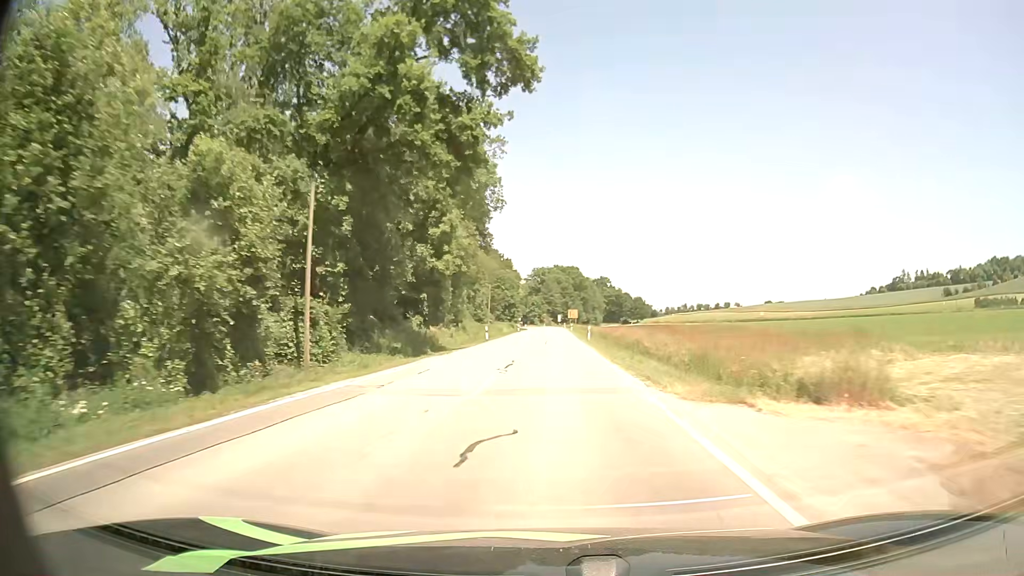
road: secondary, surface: asphalt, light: Day
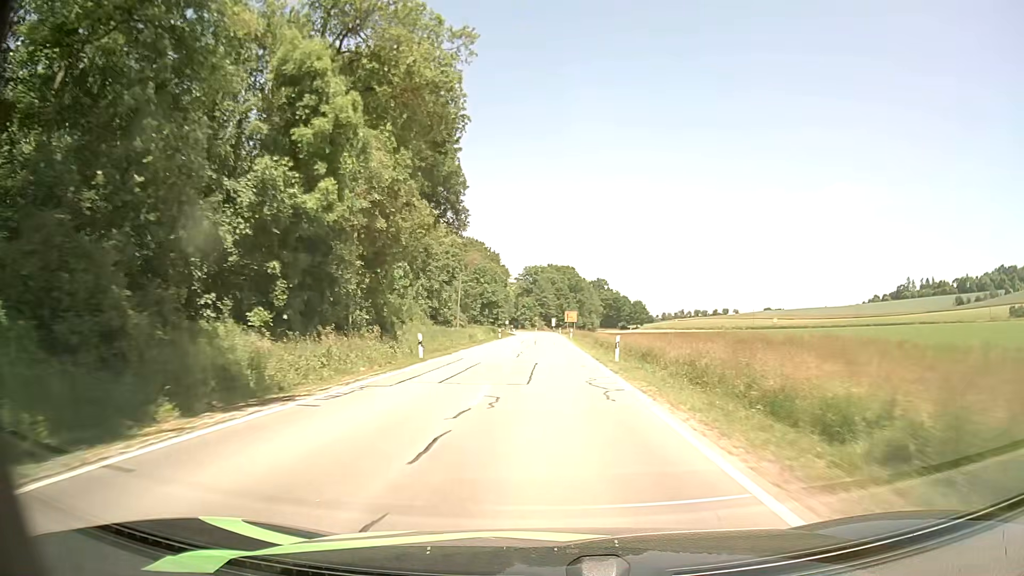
(+0.1, +24.0) m; +1°
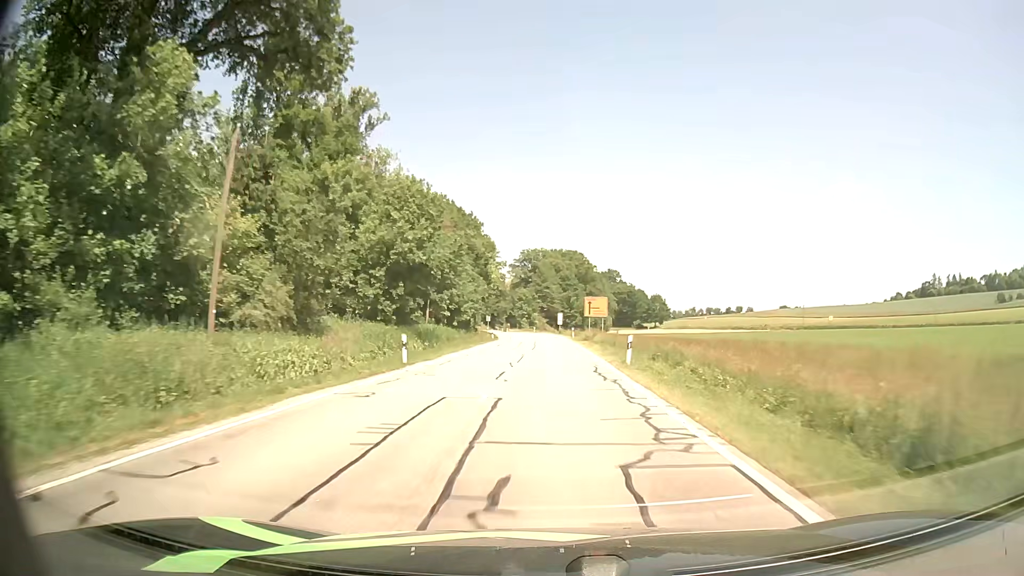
(-0.3, +47.7) m; 0°
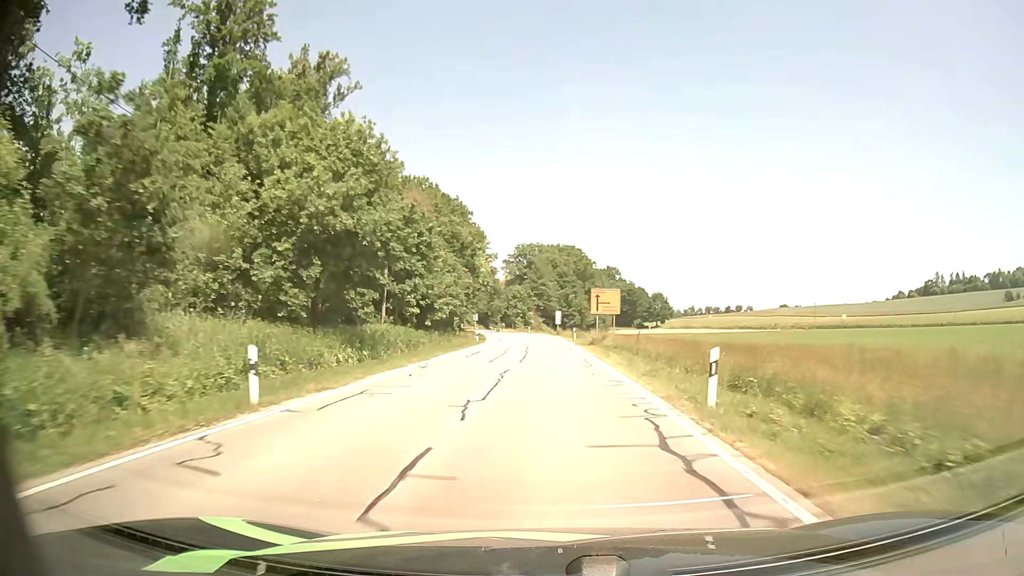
(0.0, +11.6) m; 0°
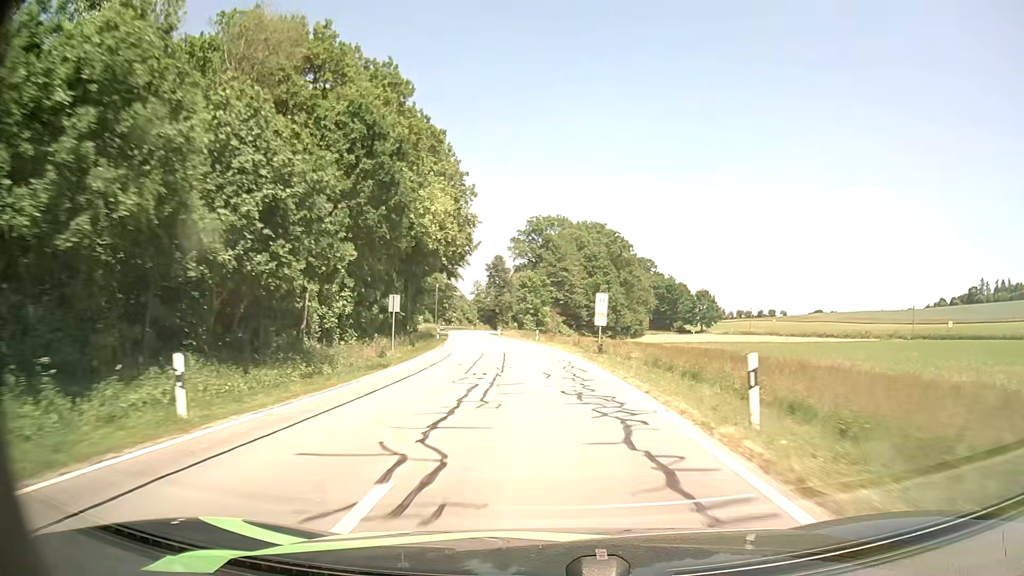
(-0.3, +46.4) m; -2°
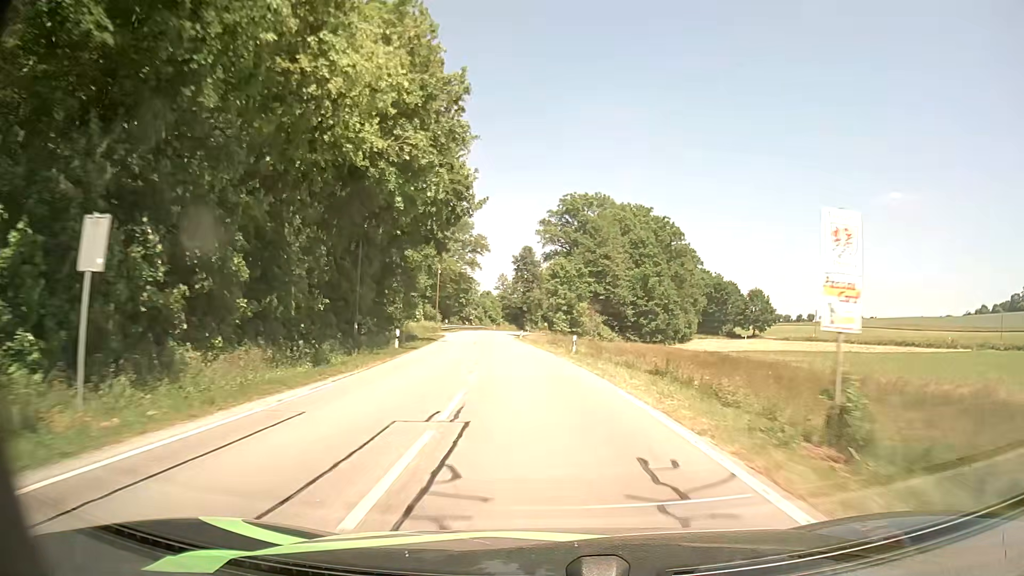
(-0.5, +23.3) m; -2°
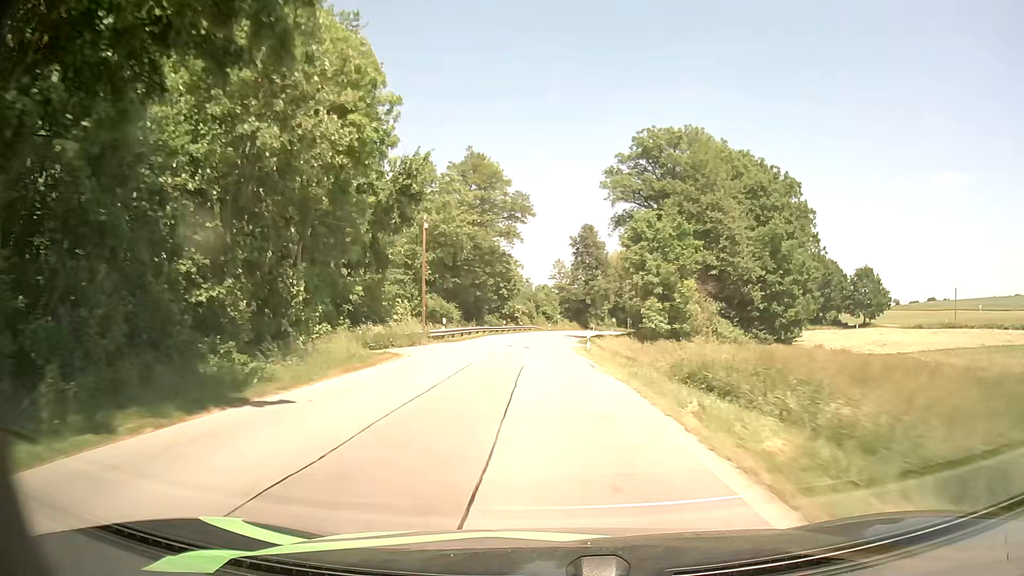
(-1.5, +34.5) m; -5°
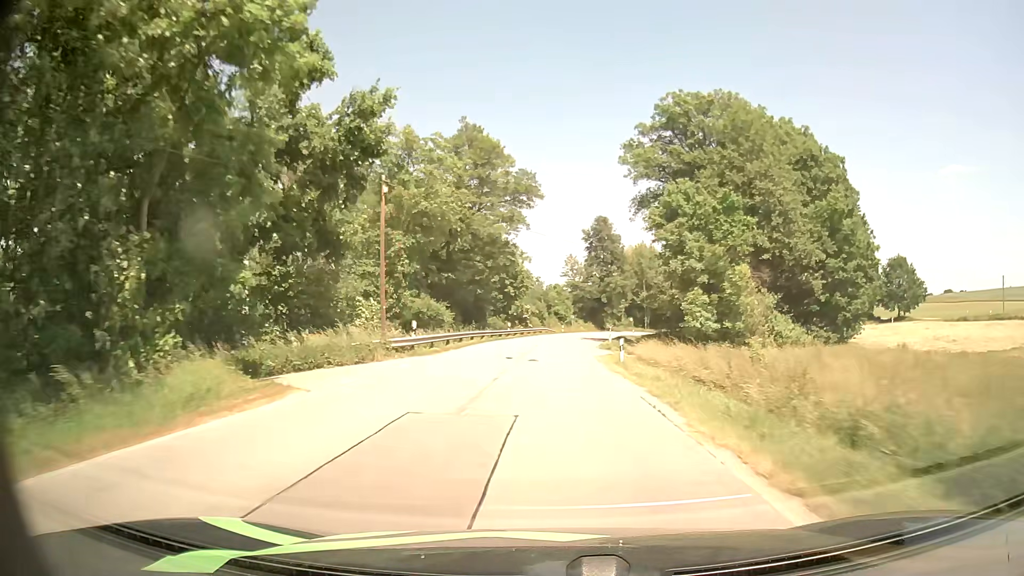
(-0.2, +11.3) m; -1°
